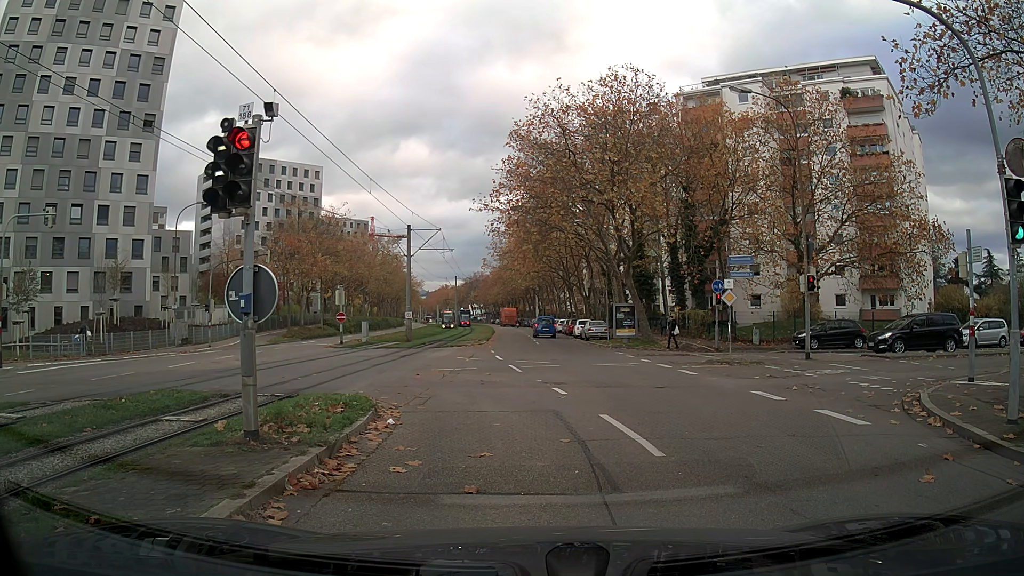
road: tertiary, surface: asphalt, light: Day
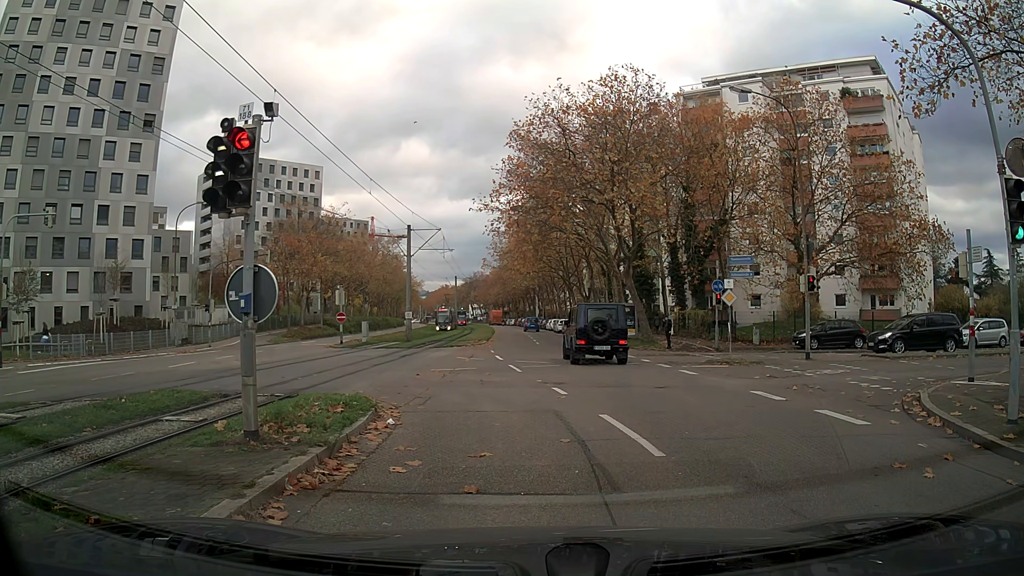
(0.0, 0.0) m; 0°
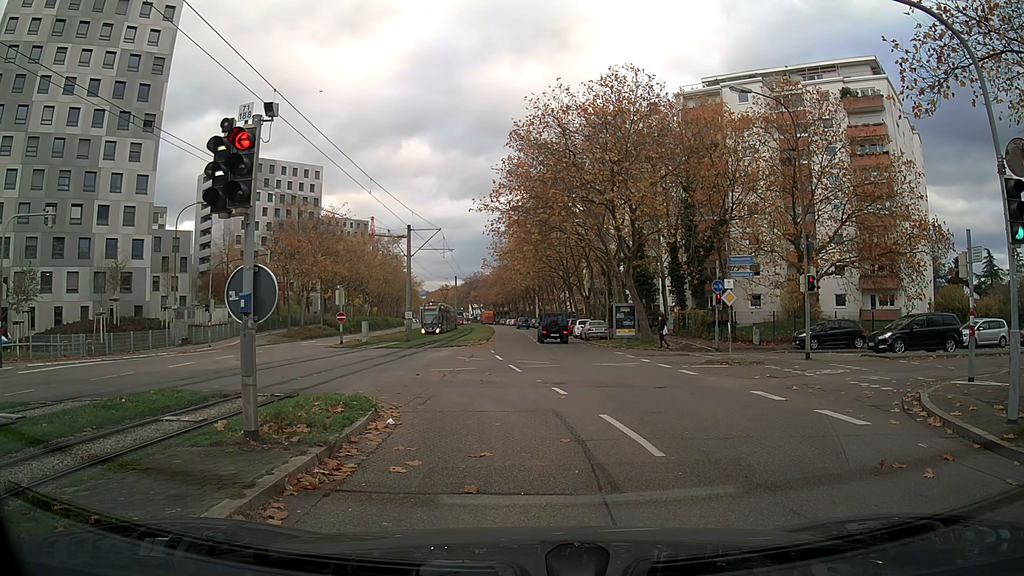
(0.0, 0.0) m; 0°
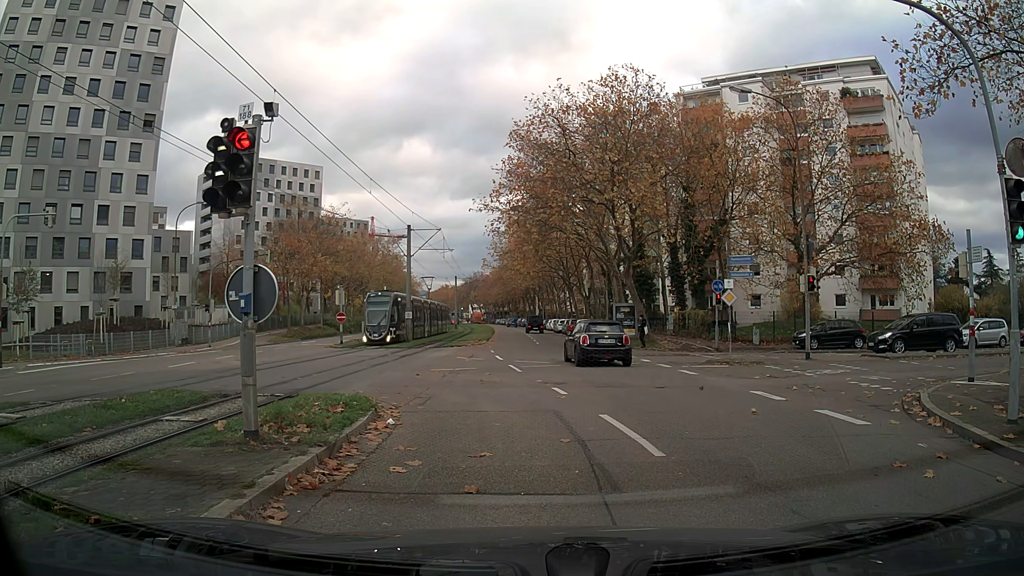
(0.0, 0.0) m; 0°
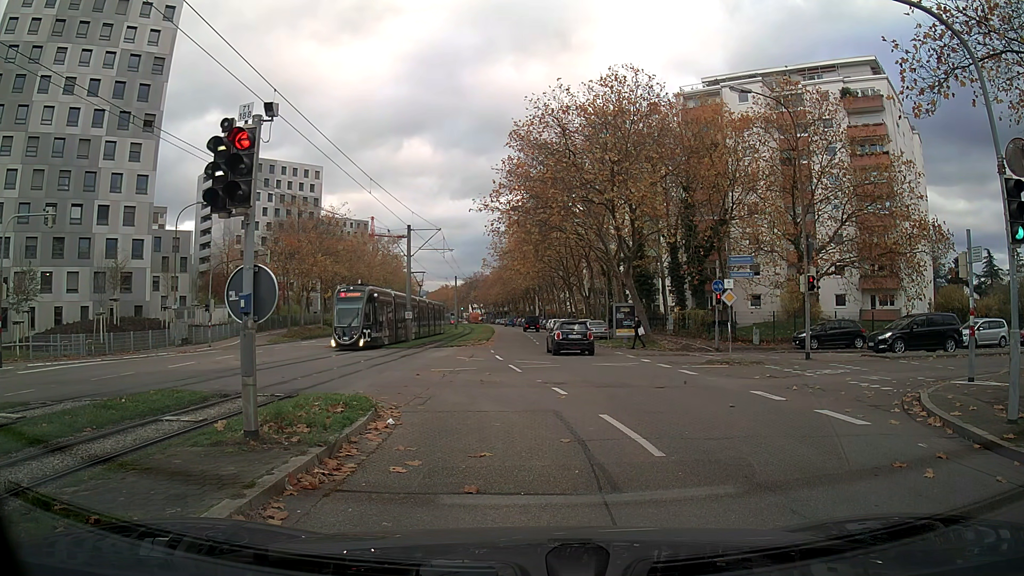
(0.0, 0.0) m; 0°
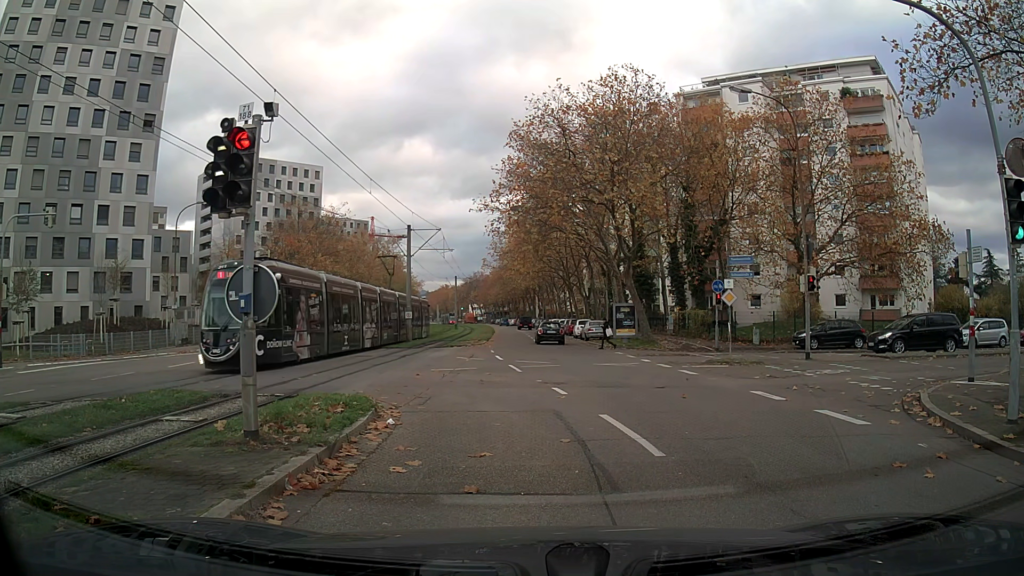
(0.0, 0.0) m; 0°
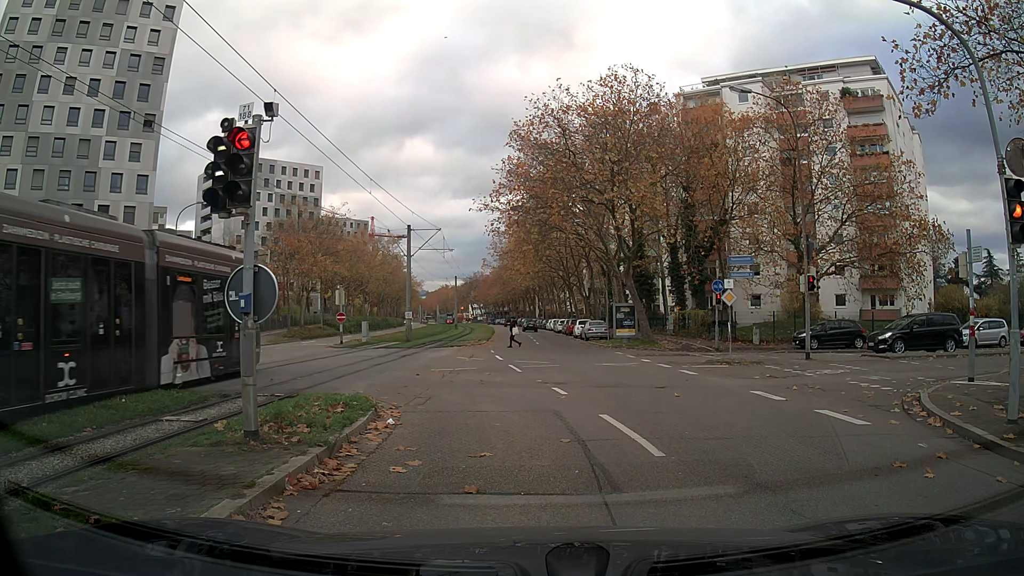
(0.0, 0.0) m; 0°
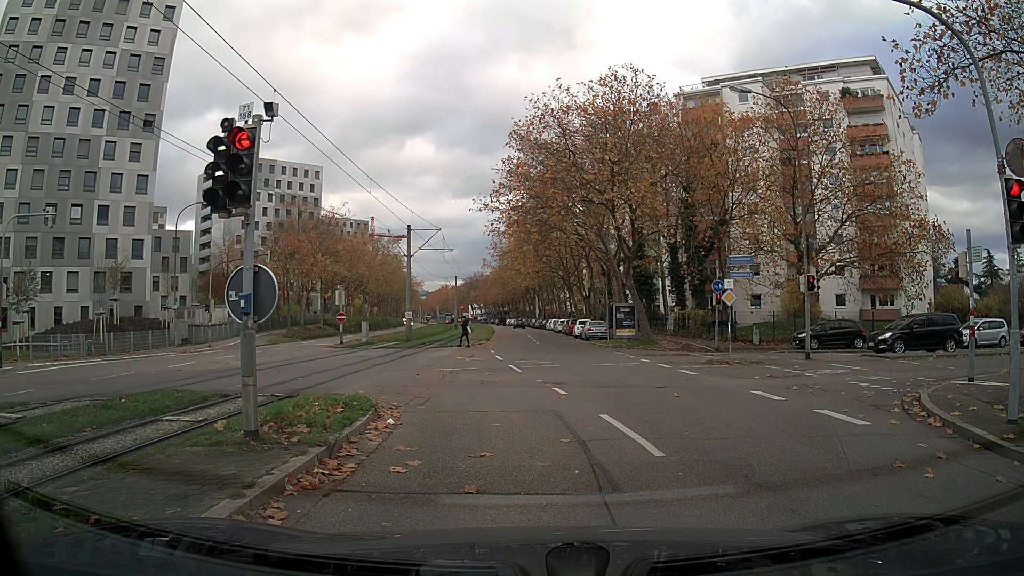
(0.0, 0.0) m; 0°
